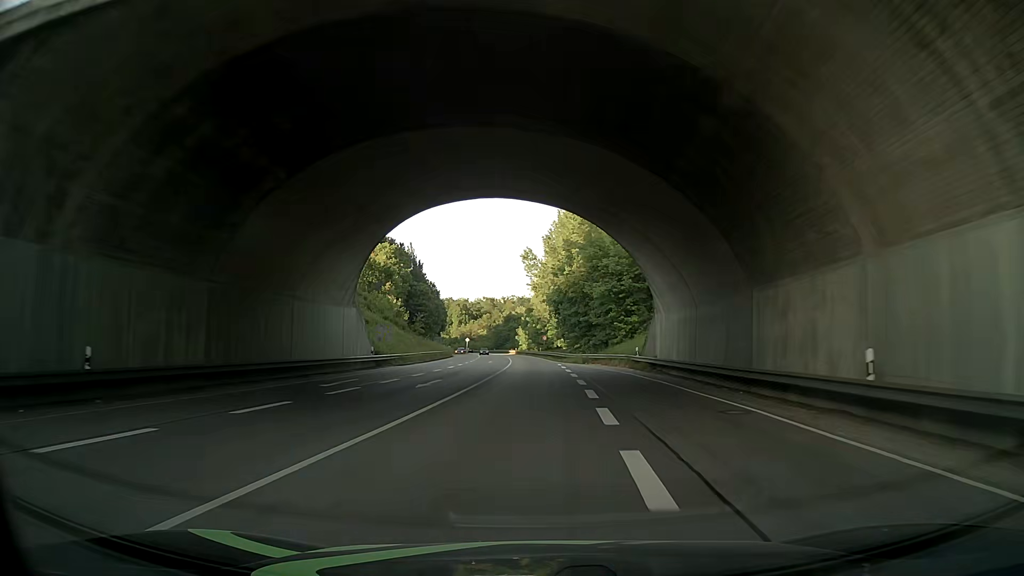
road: primary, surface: asphalt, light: Day
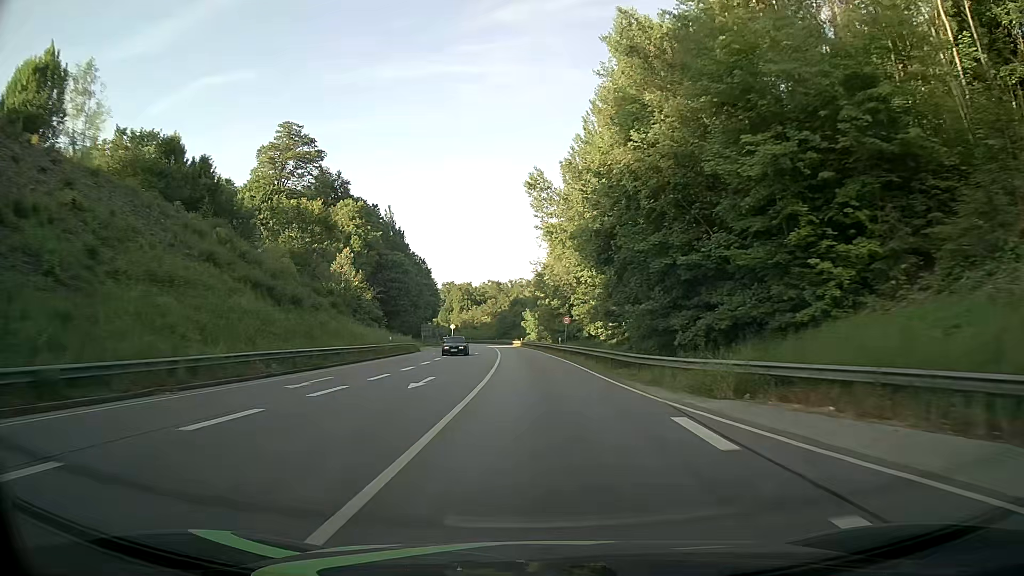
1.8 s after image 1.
(+0.2, +39.9) m; +1°
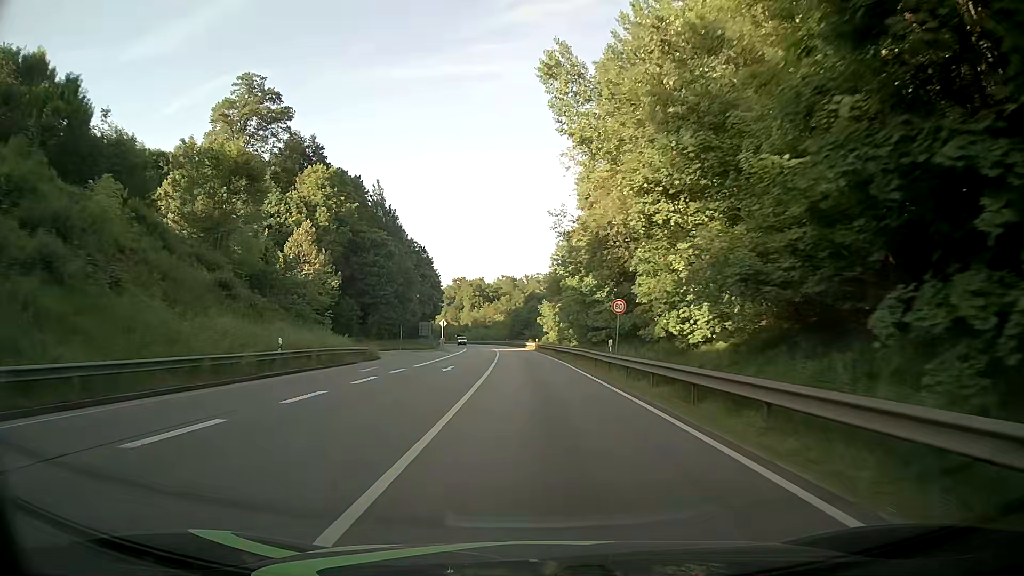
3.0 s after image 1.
(-0.8, +25.6) m; -3°
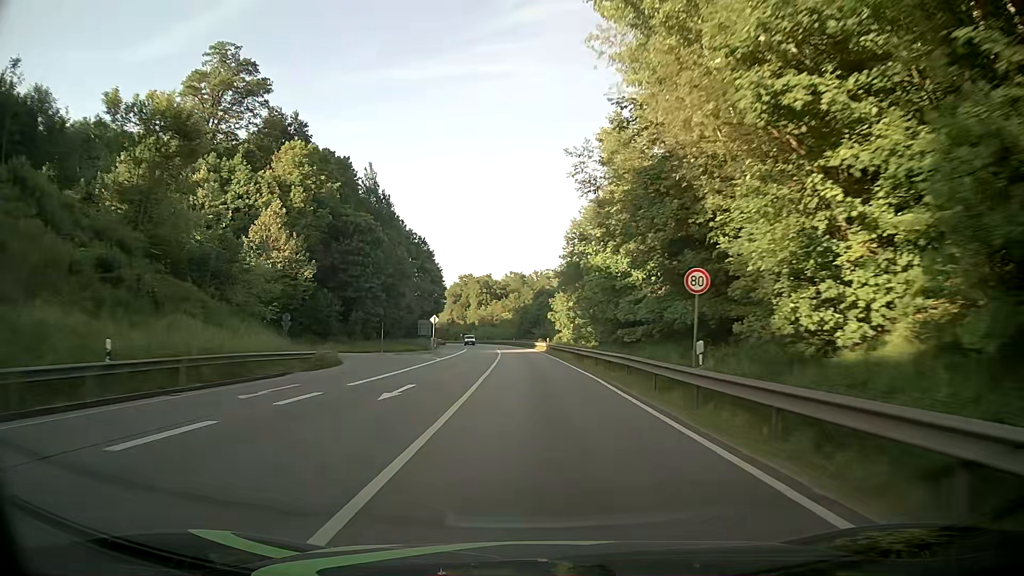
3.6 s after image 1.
(-0.1, +12.5) m; 0°
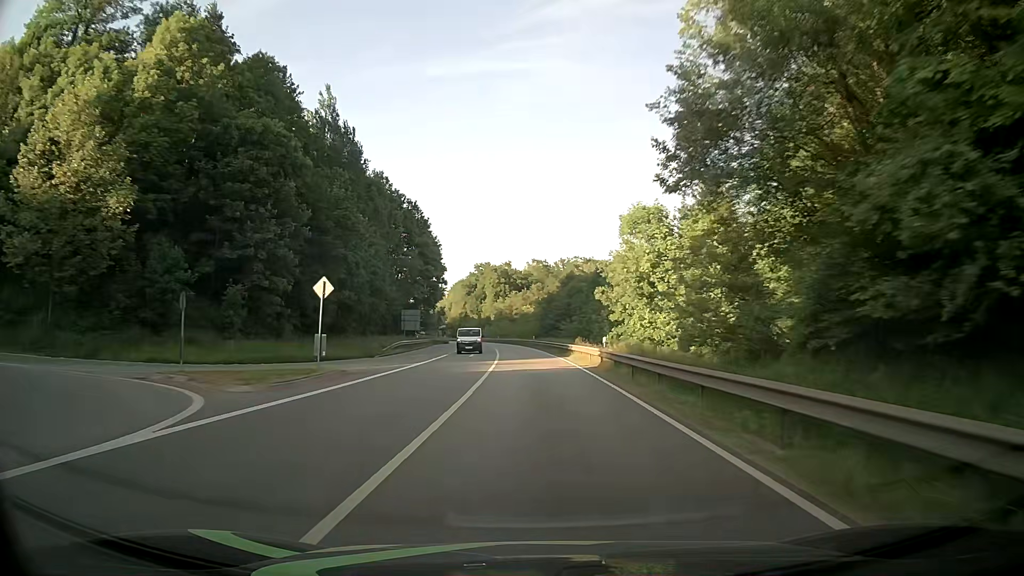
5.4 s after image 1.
(-0.9, +36.3) m; -2°
